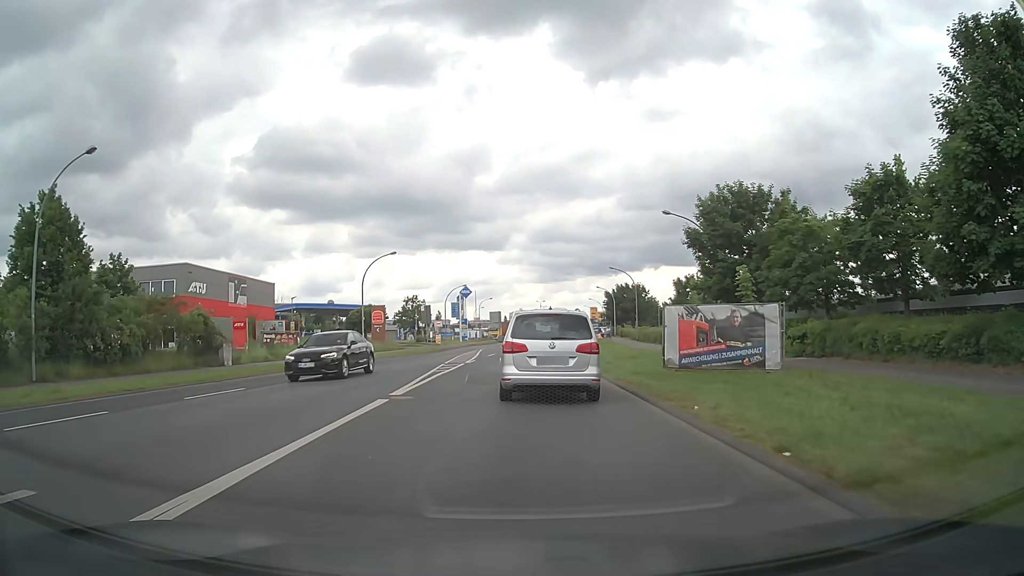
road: tertiary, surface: asphalt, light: Day
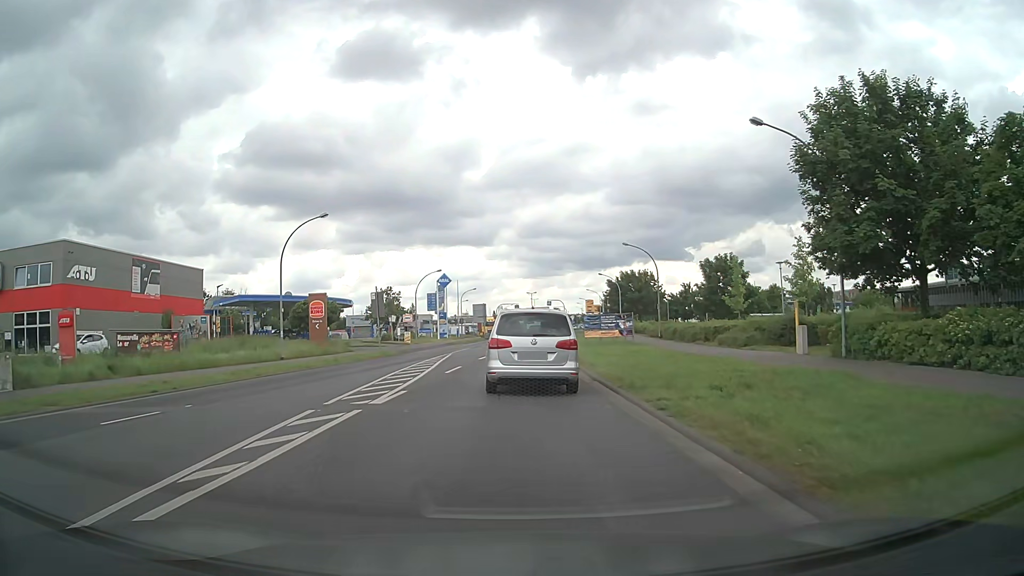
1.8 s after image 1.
(+0.2, +16.5) m; +1°
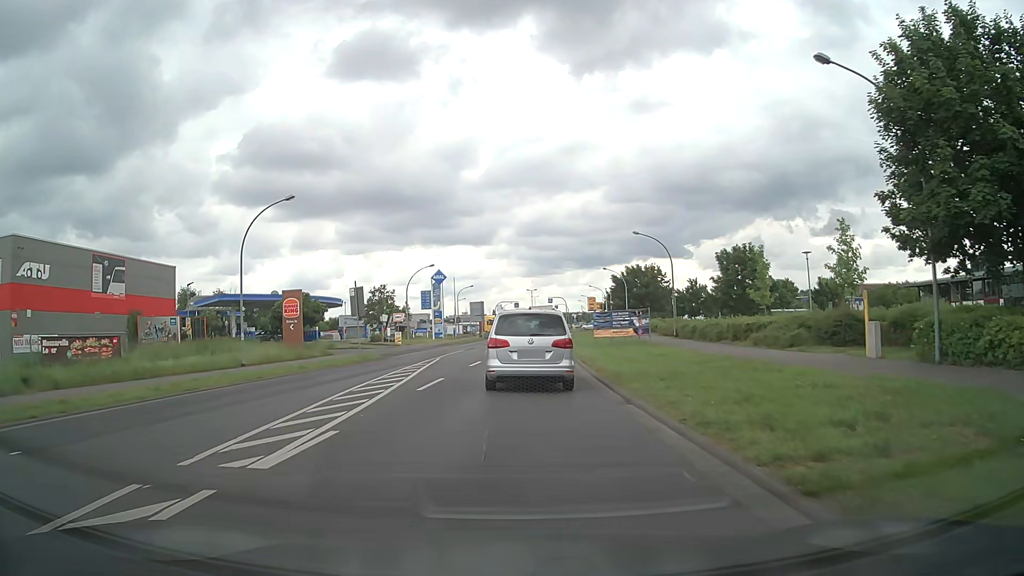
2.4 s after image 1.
(0.0, +5.5) m; 0°
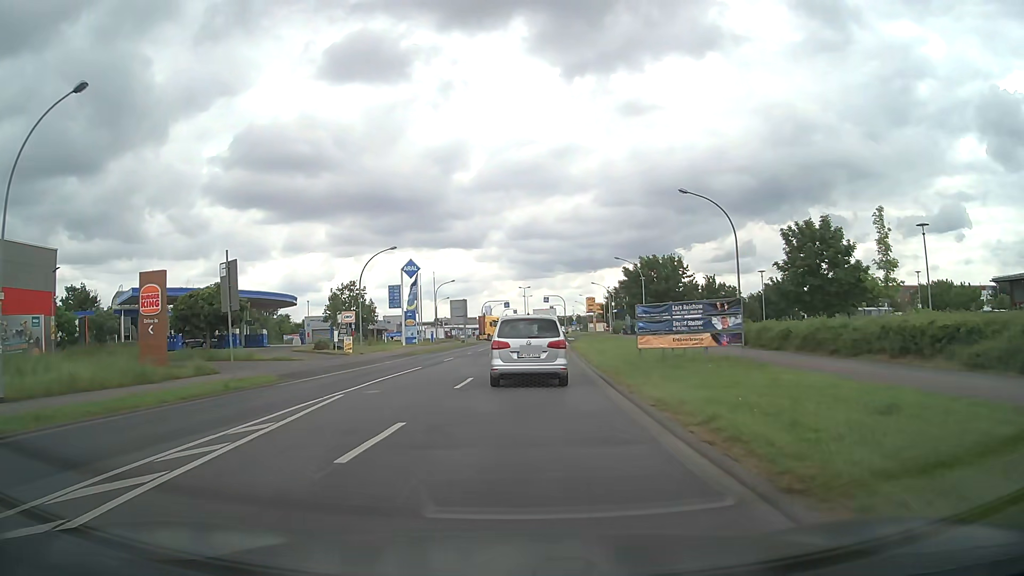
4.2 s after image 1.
(+0.1, +16.7) m; +1°
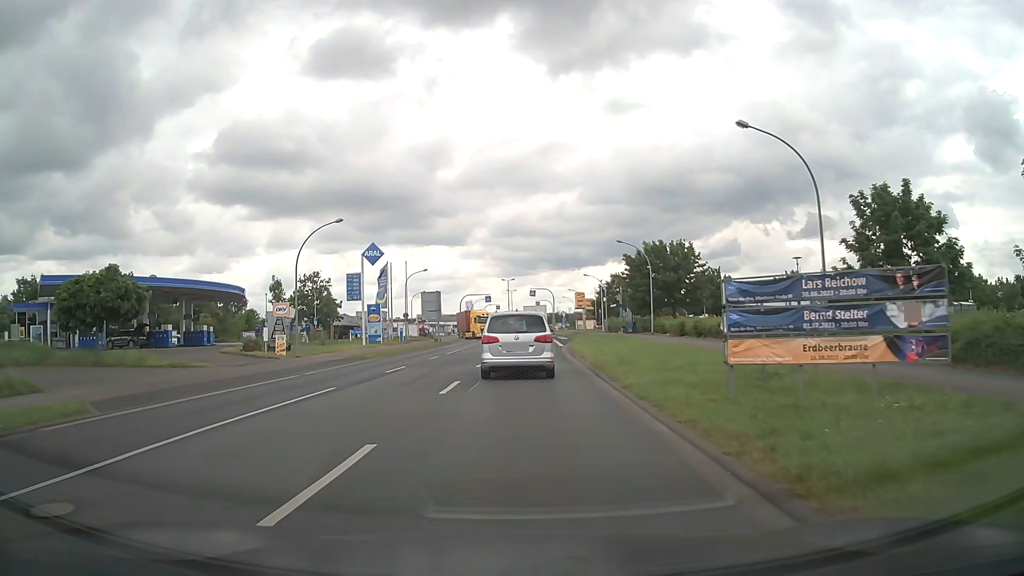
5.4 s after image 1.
(+0.1, +11.4) m; +1°
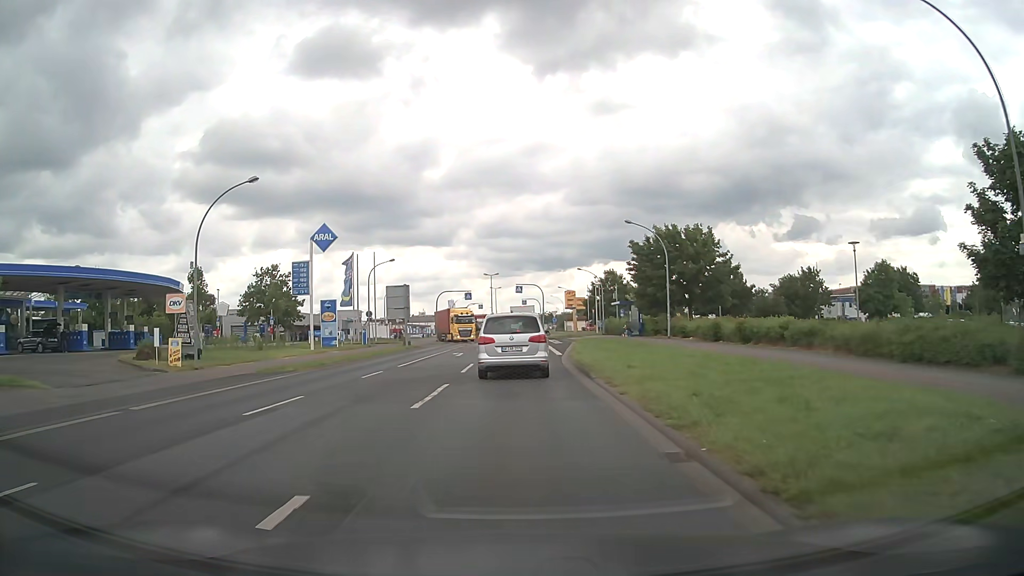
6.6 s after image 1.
(+0.1, +11.2) m; +1°
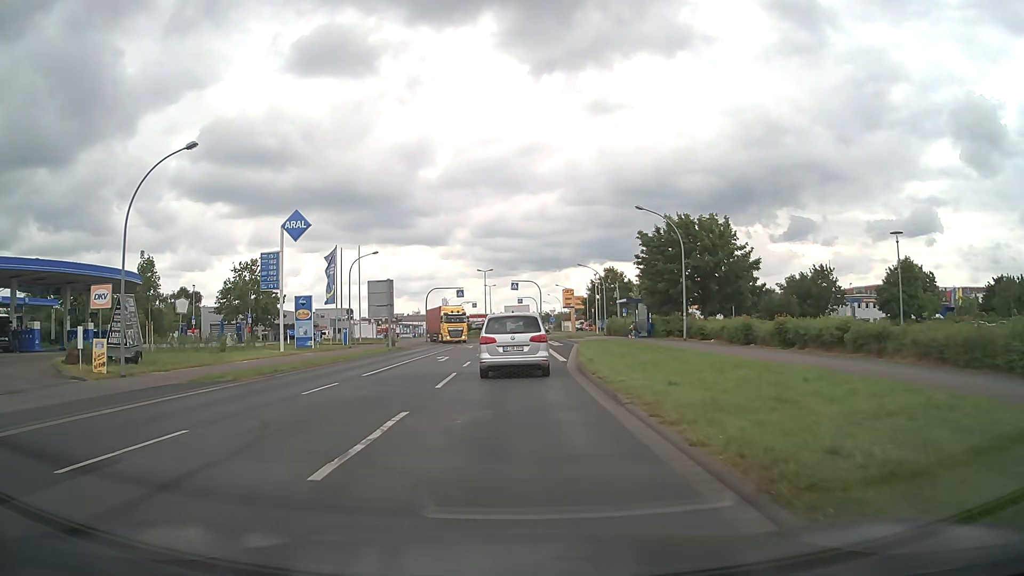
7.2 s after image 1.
(0.0, +5.5) m; 0°
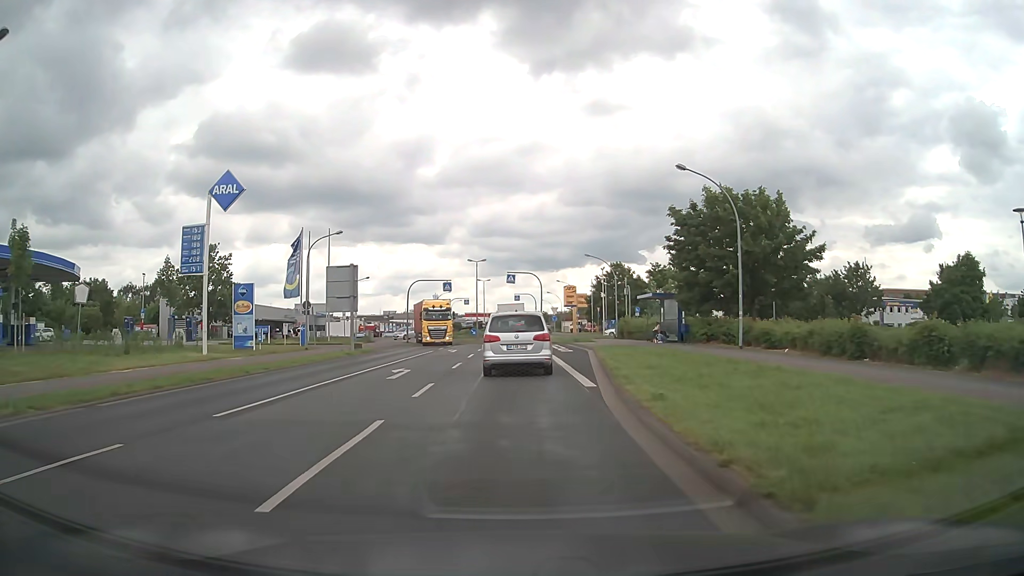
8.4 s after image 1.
(+0.1, +10.7) m; 0°
